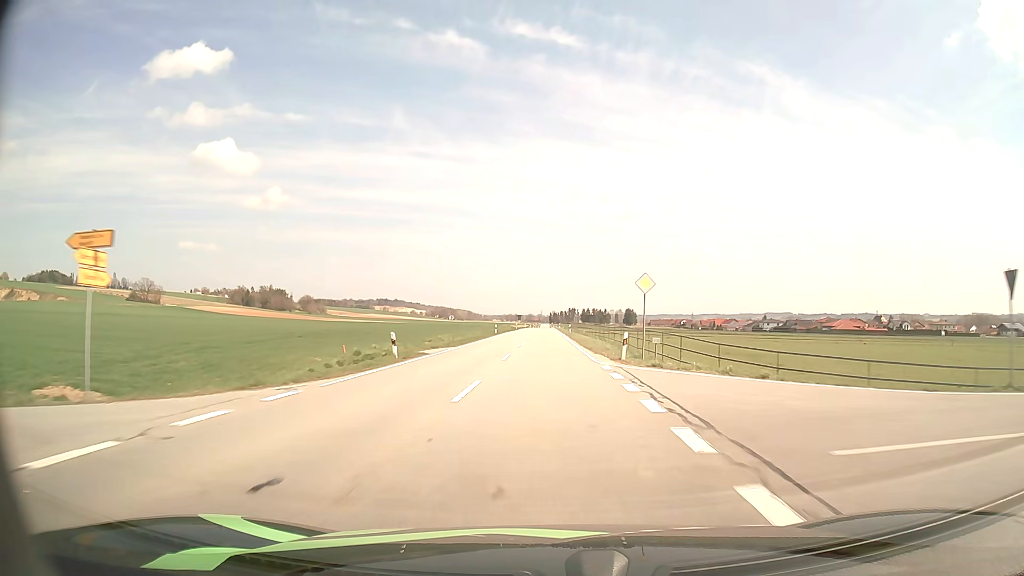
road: tertiary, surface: asphalt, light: Day
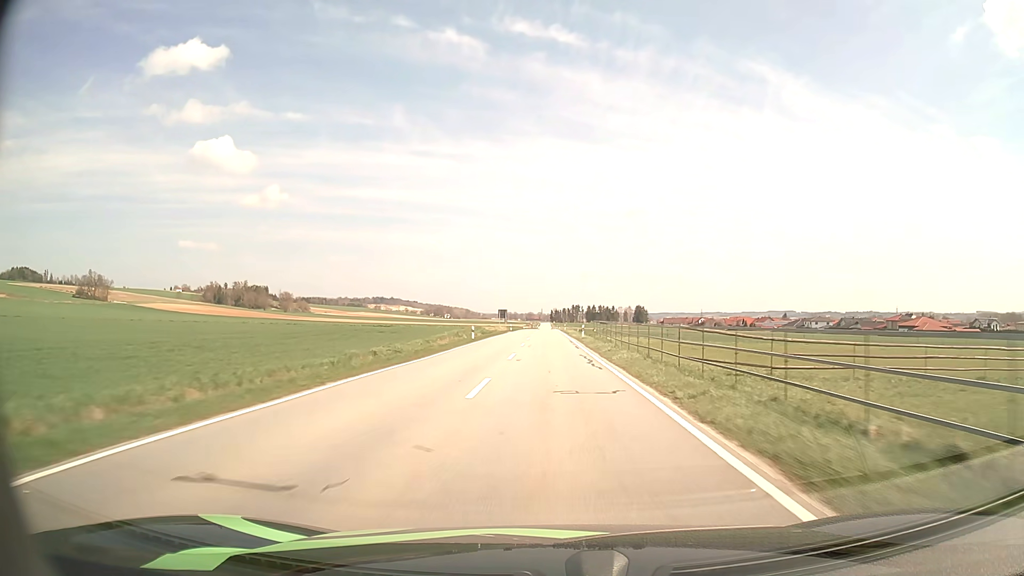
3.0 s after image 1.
(-0.4, +74.4) m; 0°
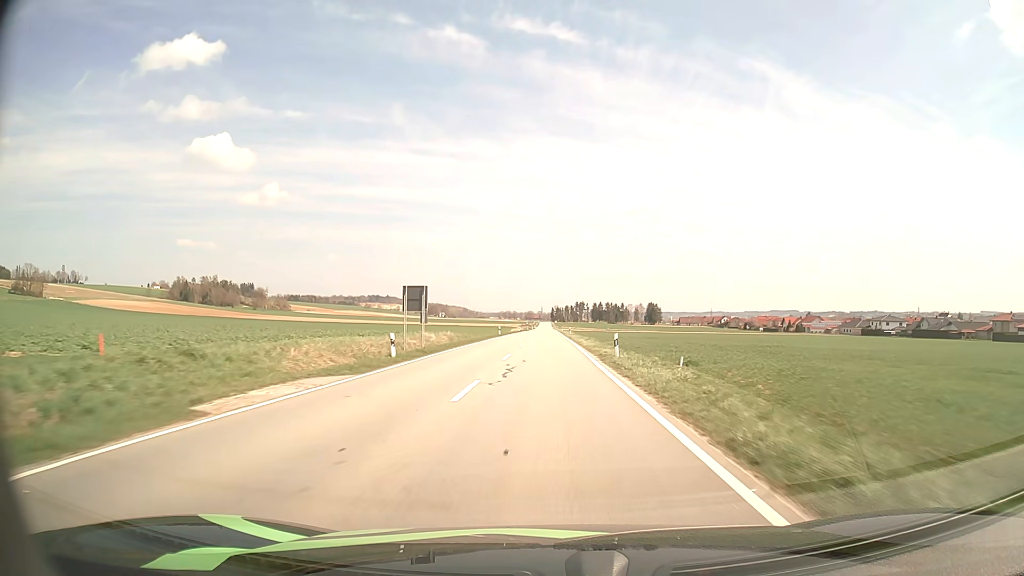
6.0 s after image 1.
(+0.2, +75.0) m; 0°
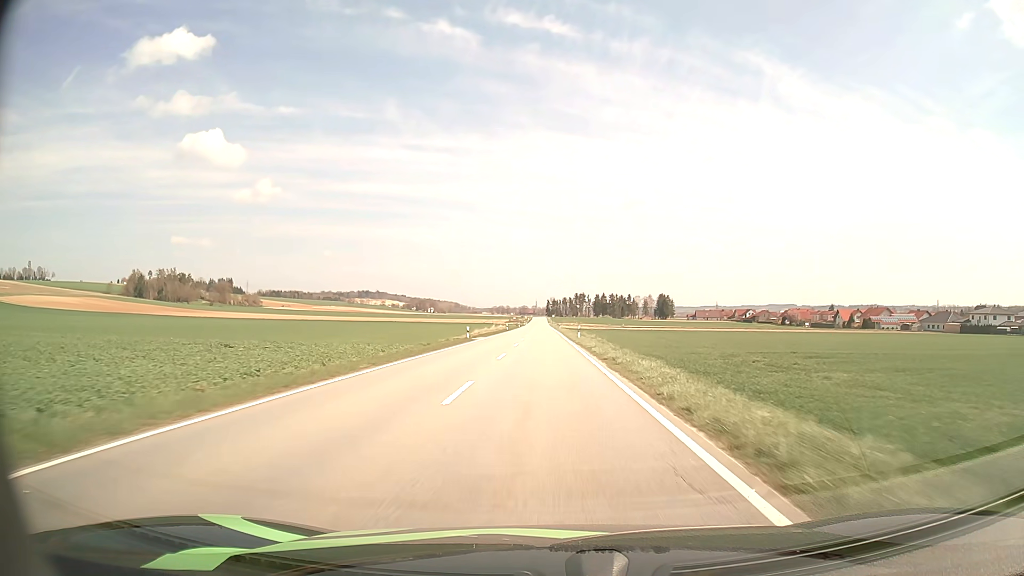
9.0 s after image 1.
(+0.1, +75.4) m; 0°
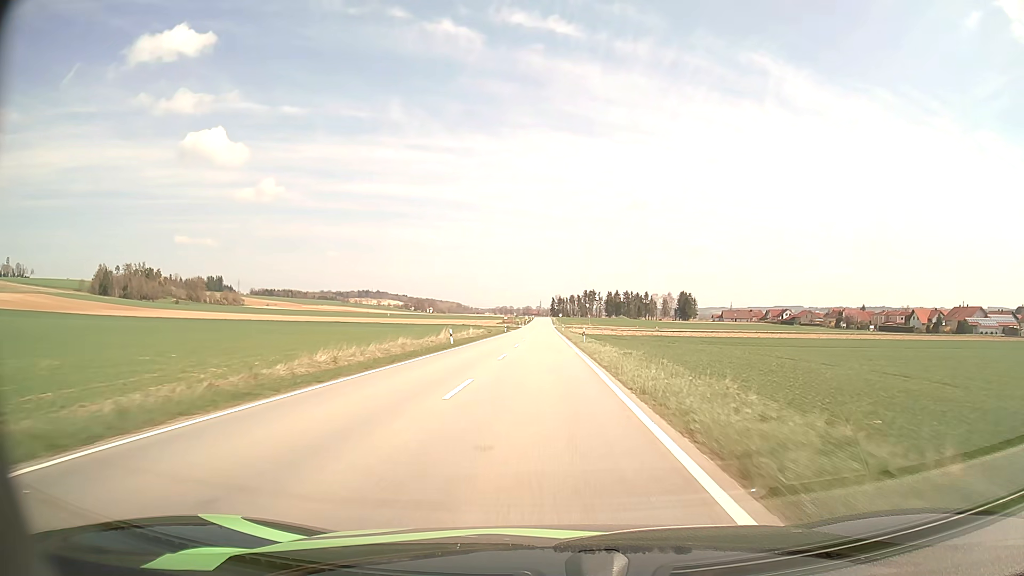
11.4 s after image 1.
(0.0, +60.6) m; 0°
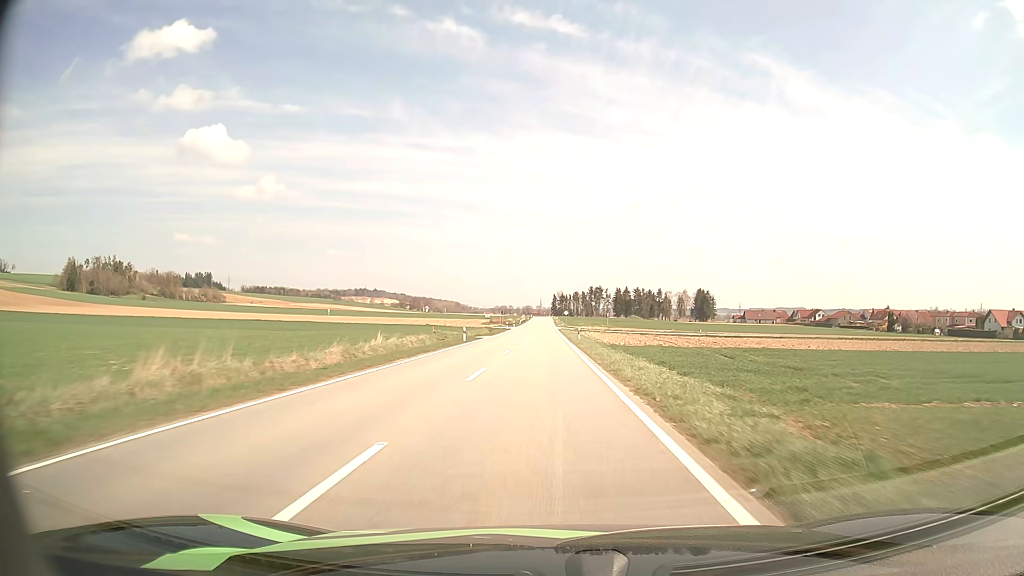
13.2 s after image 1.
(0.0, +46.3) m; 0°
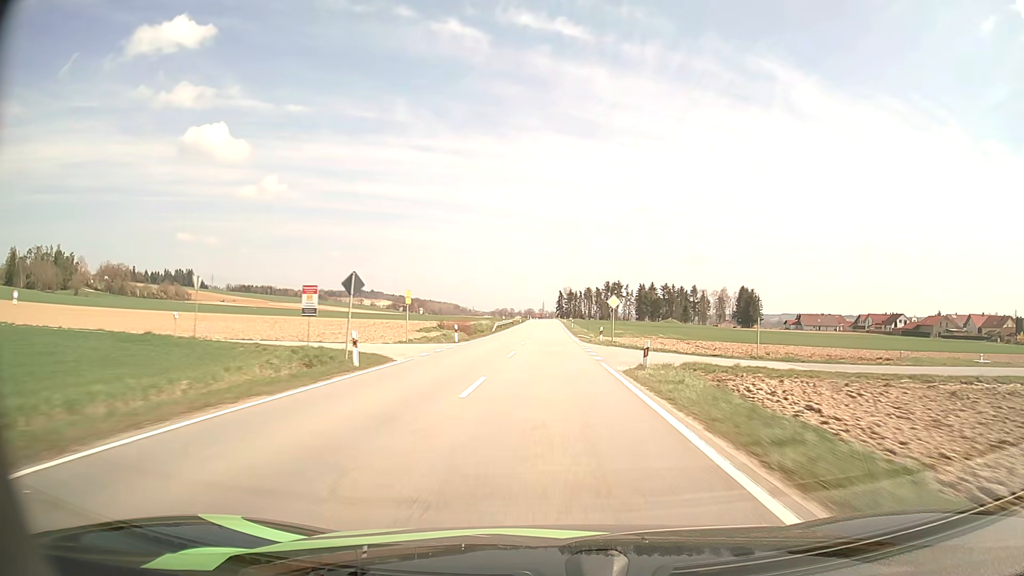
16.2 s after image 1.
(-0.4, +78.8) m; 0°
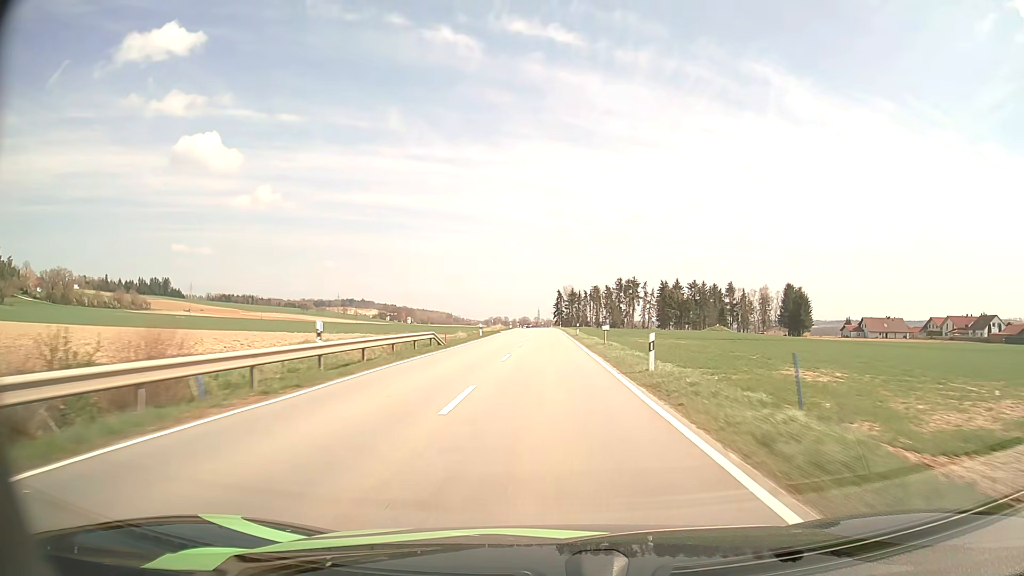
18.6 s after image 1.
(+0.4, +64.2) m; 0°
(0, +10) (0, +20) (0, +30) (0, +40) (0, +50) (0, +60) (0, +70) (0, +80) (0, +90) (0, +100) m
